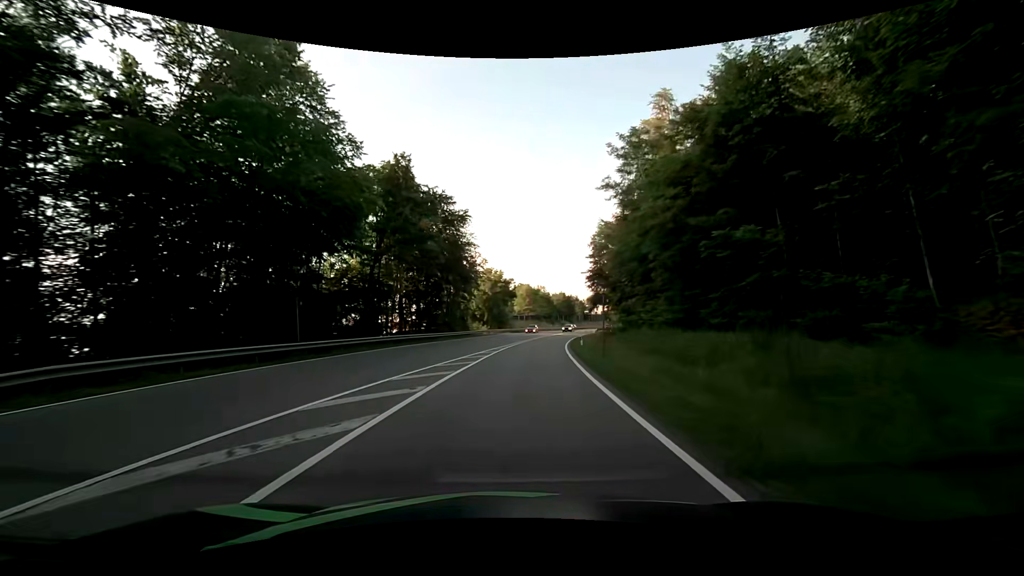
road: secondary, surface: asphalt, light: Day
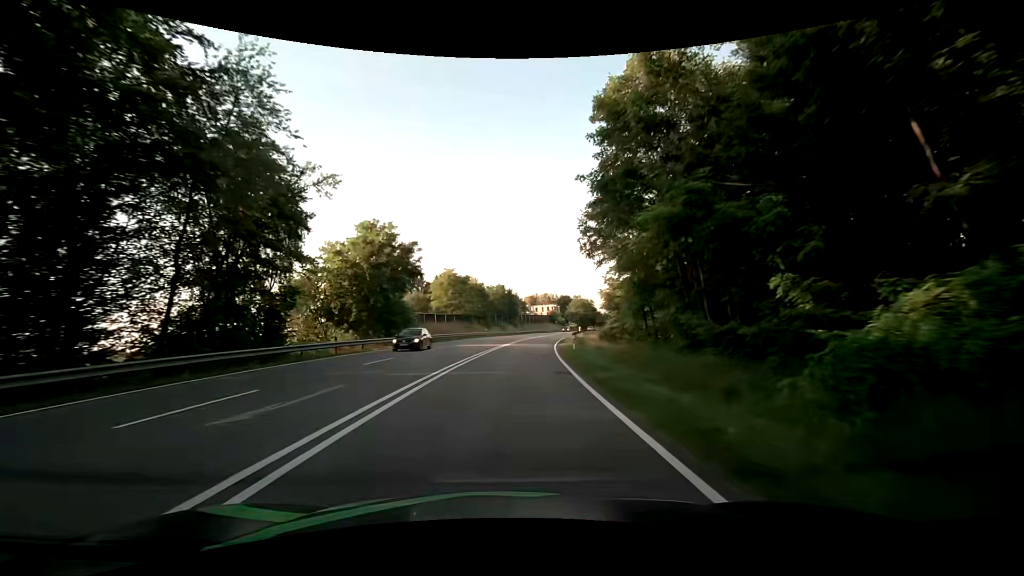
(+3.0, +41.4) m; +8°
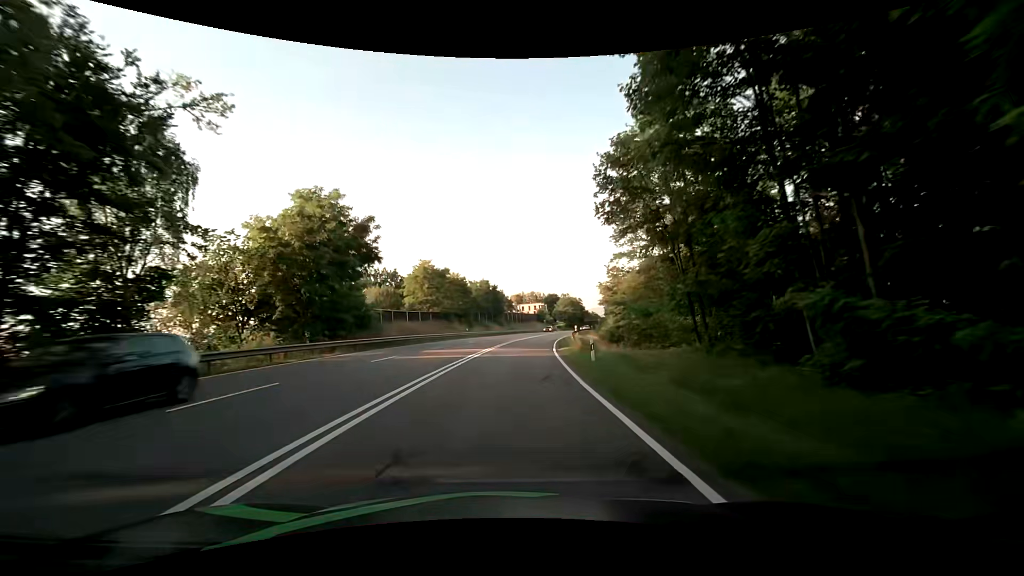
(+0.1, +10.5) m; +1°
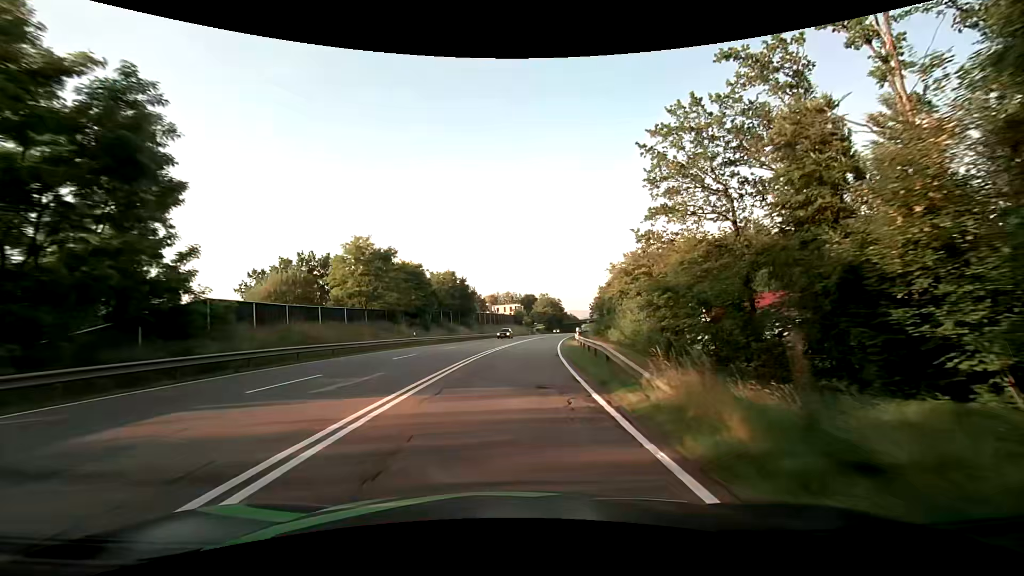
(+0.6, +21.3) m; +3°
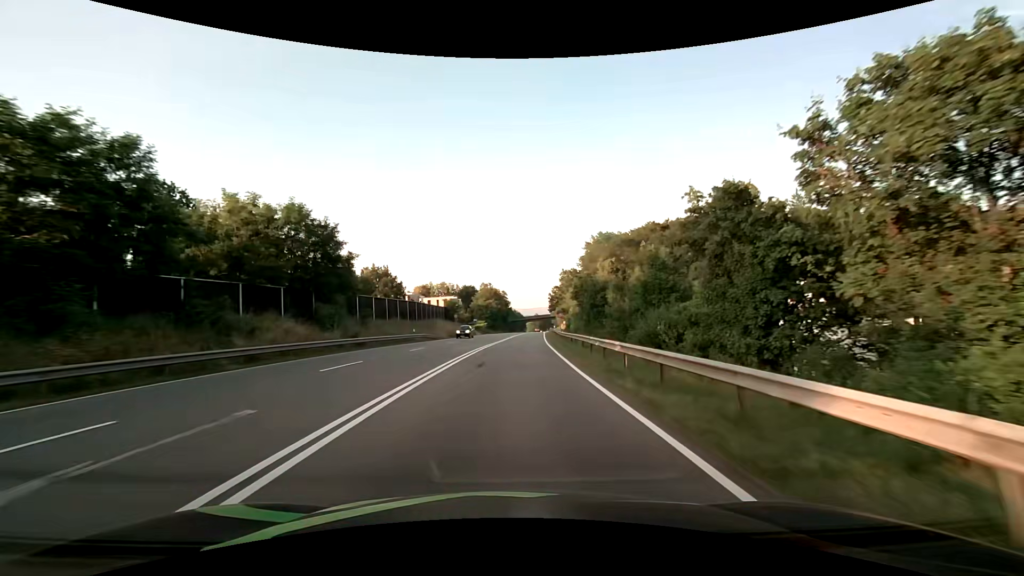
(+2.6, +43.1) m; +7°
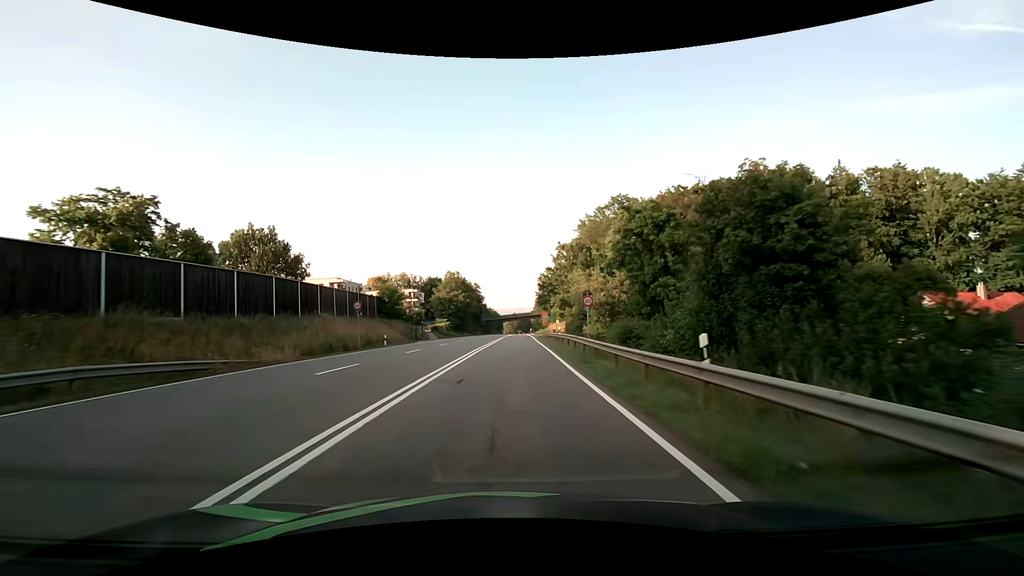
(+1.3, +38.6) m; +3°
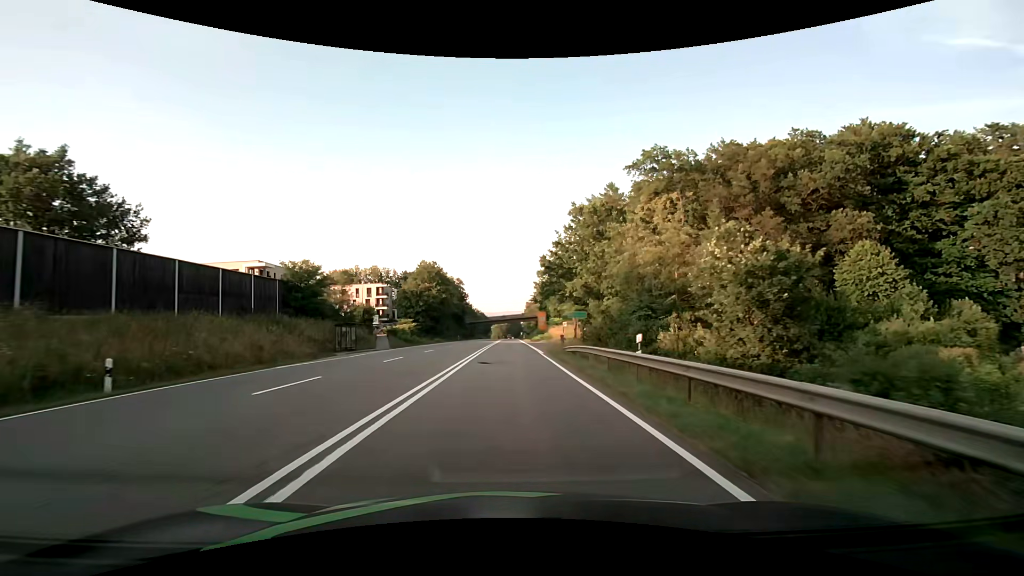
(+0.1, +27.2) m; +1°
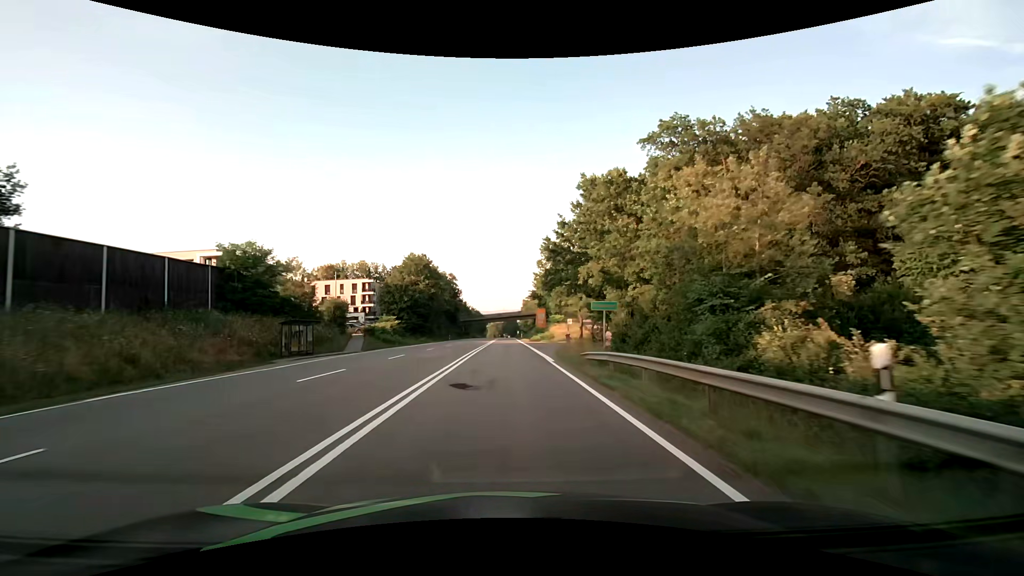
(0.0, +9.2) m; +1°
(0, +10) (0, +20) (0, +30) (0, +40) (0, +50) (0, +60) (0, +70) (0, +80) (0, +90) (-1, +100) m
